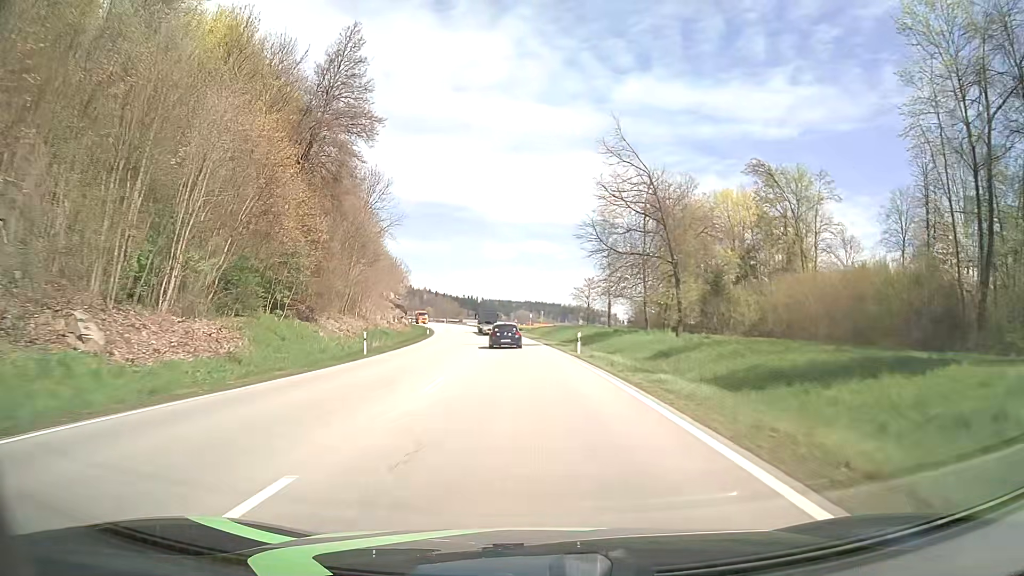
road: primary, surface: asphalt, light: Day
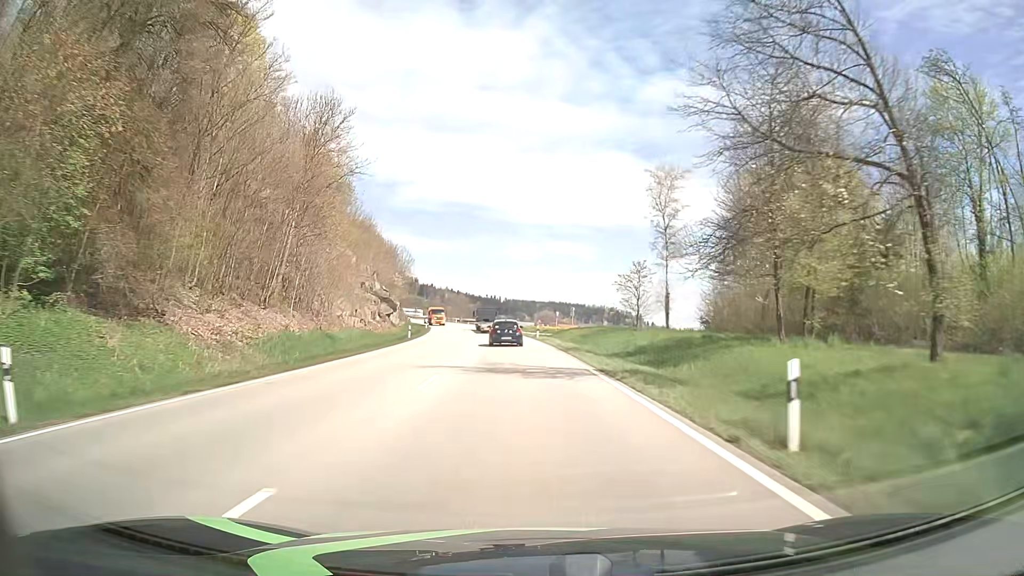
(-0.4, +24.1) m; -2°
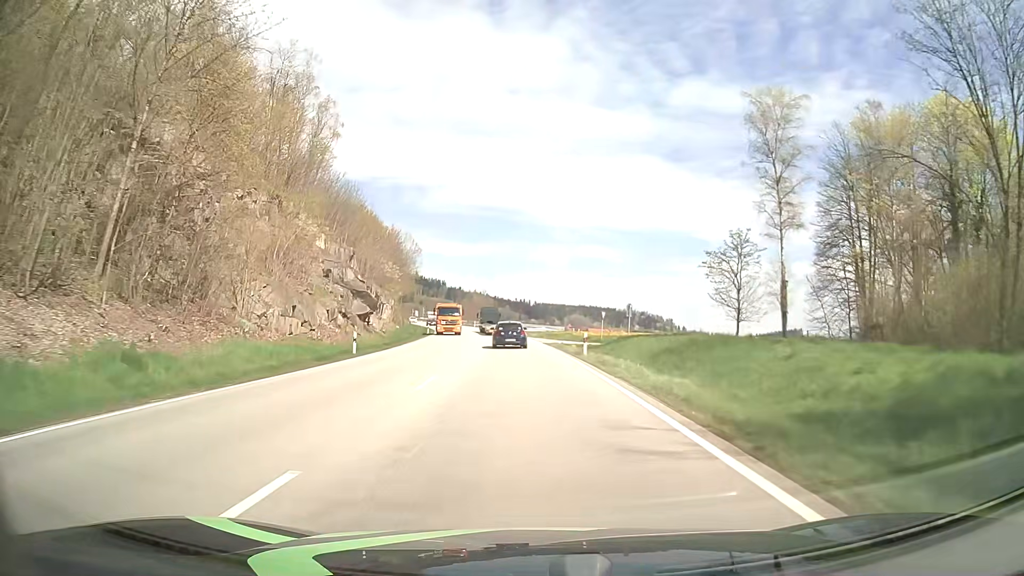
(-0.6, +23.5) m; -3°
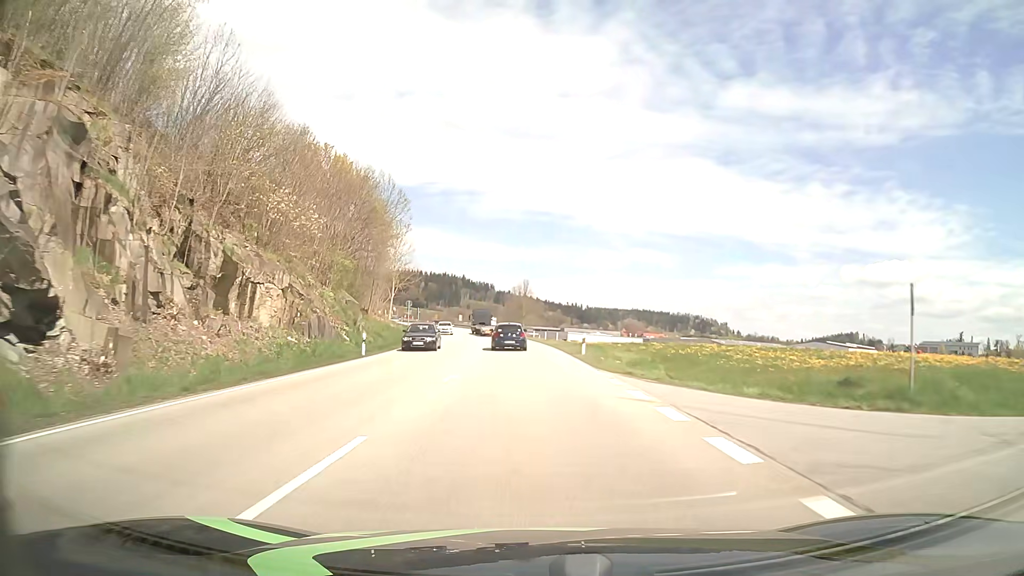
(-1.6, +45.6) m; -4°
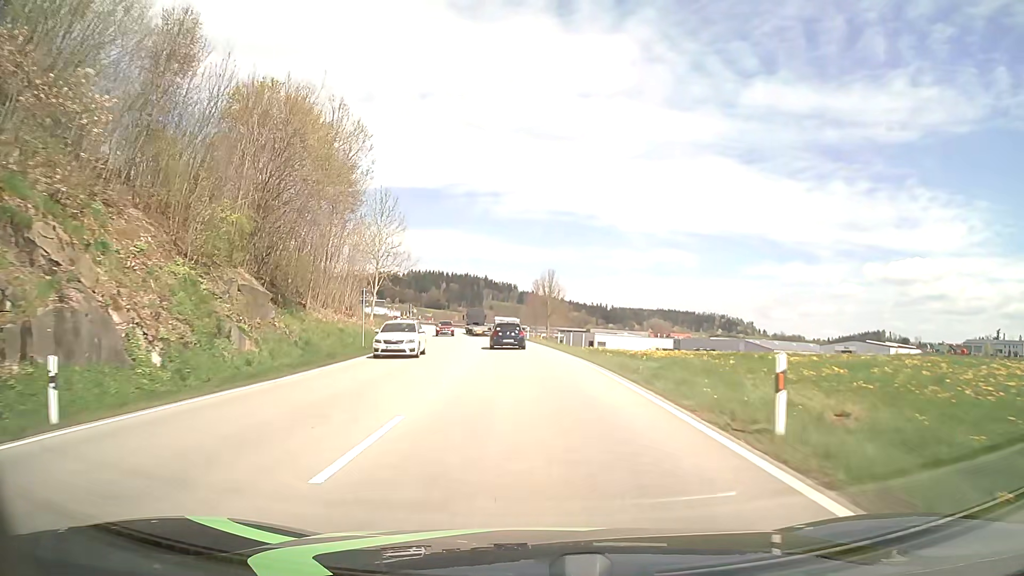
(-0.4, +22.3) m; -2°
(0, +10) (0, +20) (-1, +30) (-1, +40) (-2, +50) (-3, +60) (-5, +70) (-6, +80) (-8, +90) (-9, +99) m
